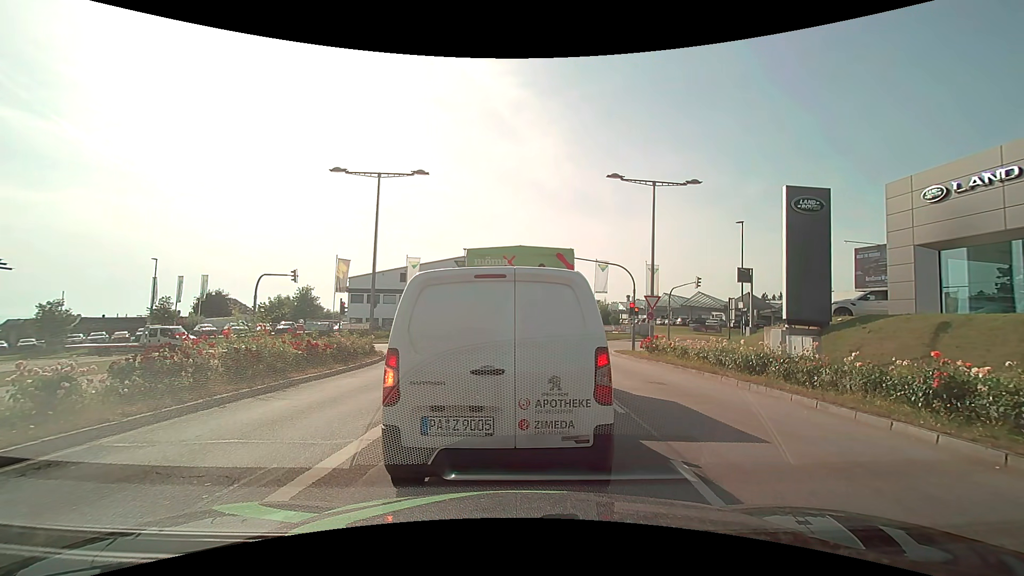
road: secondary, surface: asphalt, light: Day
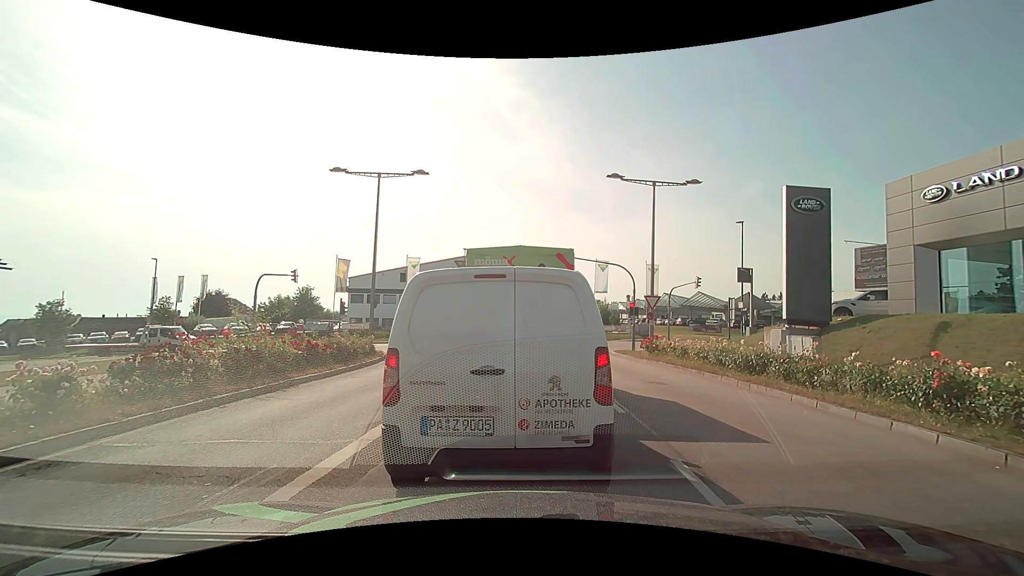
(0.0, 0.0) m; 0°
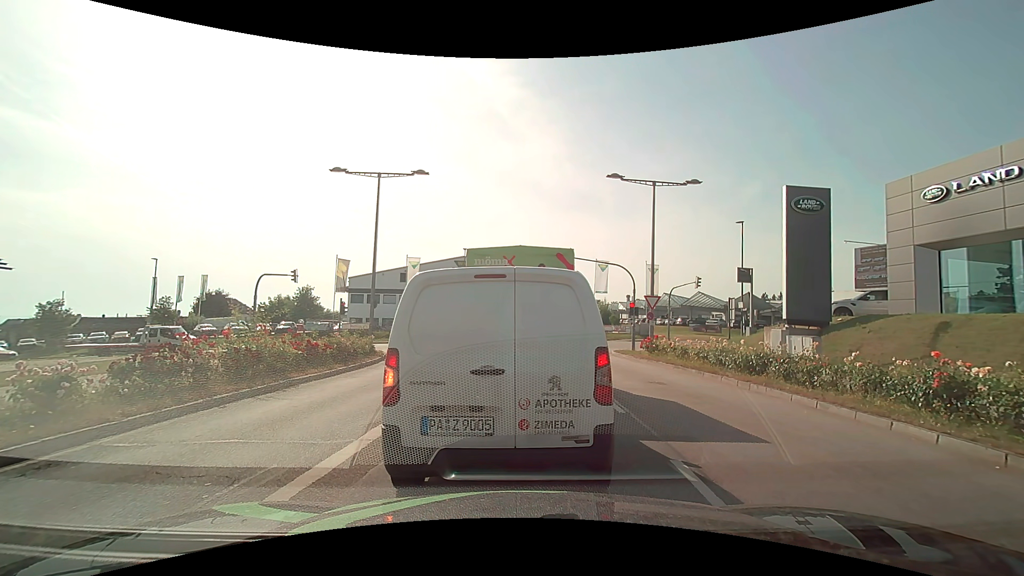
(0.0, 0.0) m; 0°
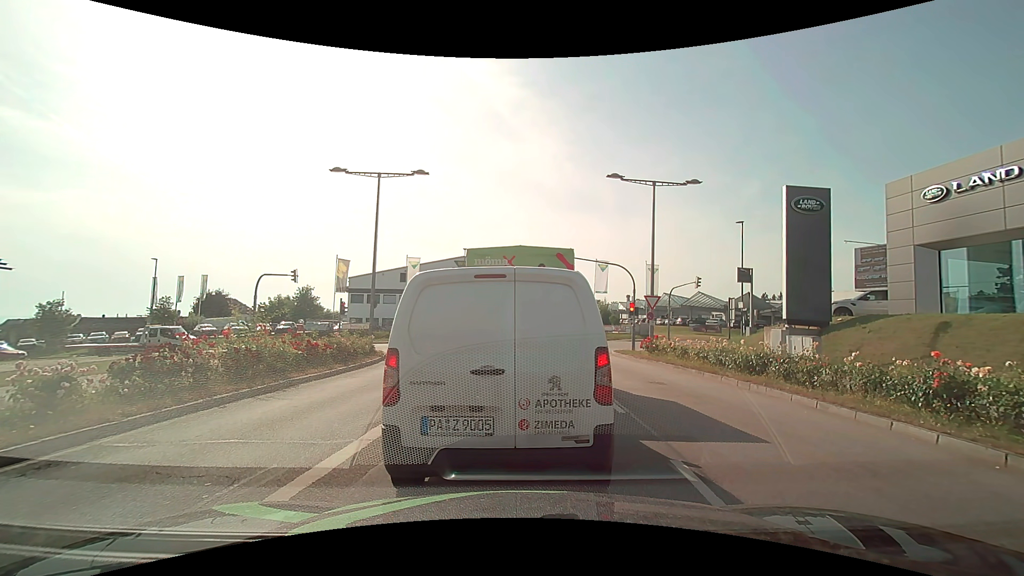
(0.0, 0.0) m; 0°
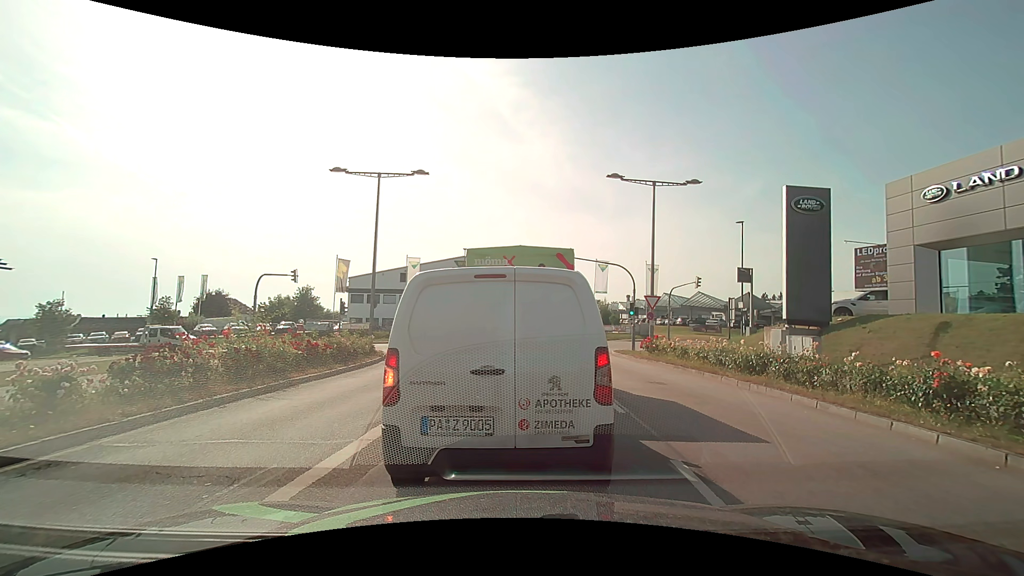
(0.0, 0.0) m; 0°
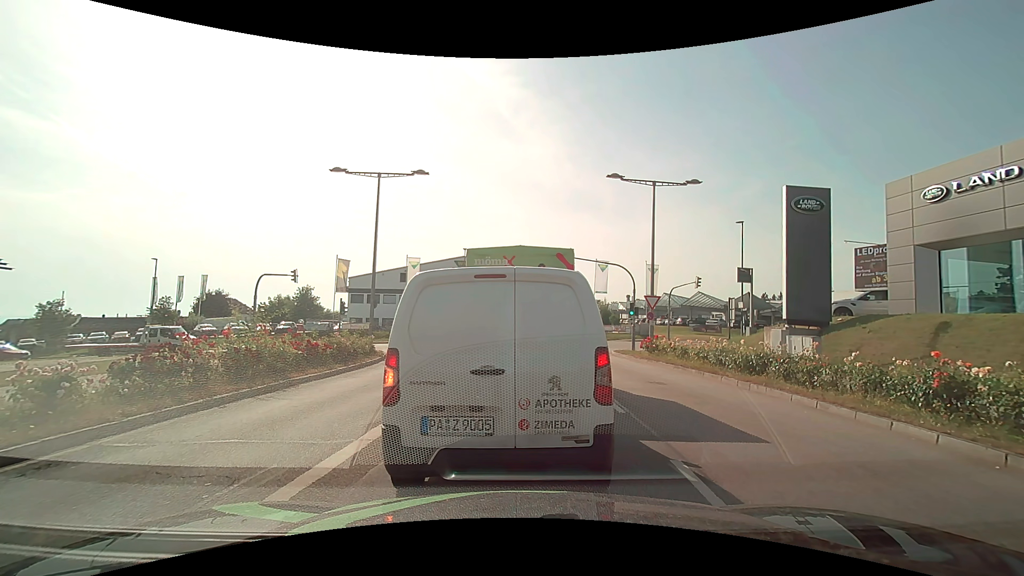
(0.0, 0.0) m; 0°
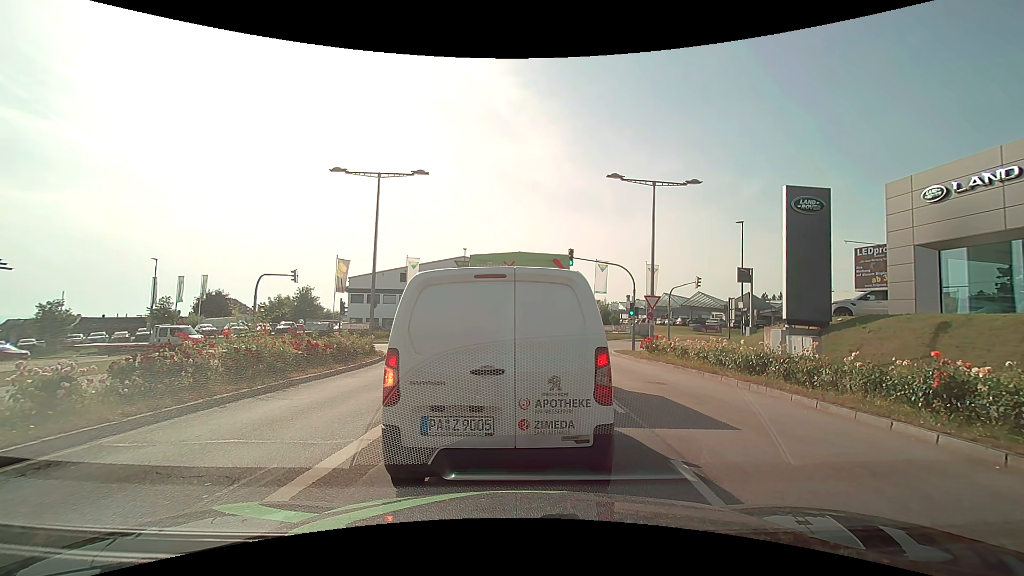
(0.0, 0.0) m; 0°
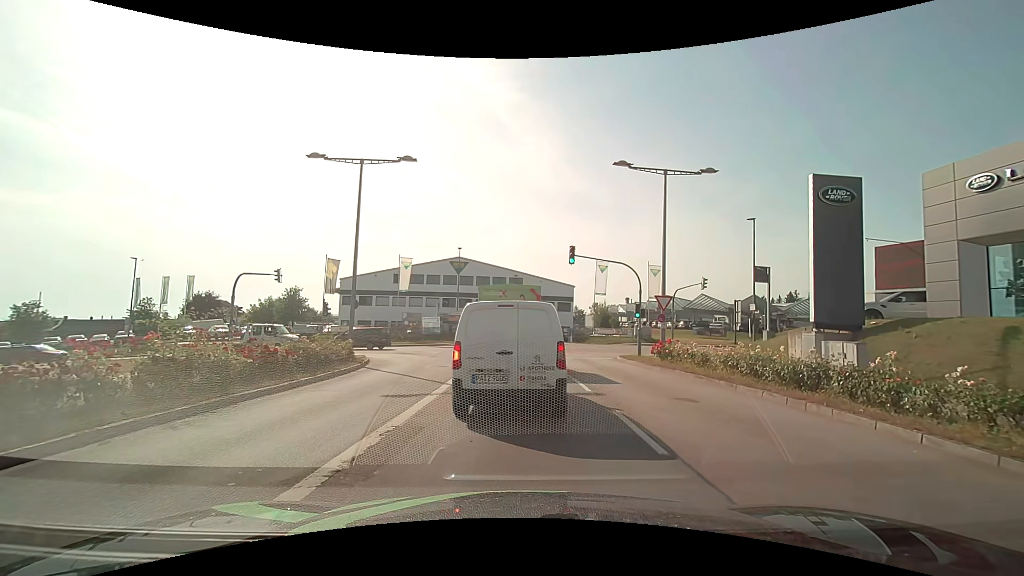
(+0.1, +2.7) m; +2°
(0, +10) (0, +20) (0, +30) (-1, +40) (-5, +49) (-15, +52) (-25, +52) (-35, +51) (-45, +51) (-55, +50) m
